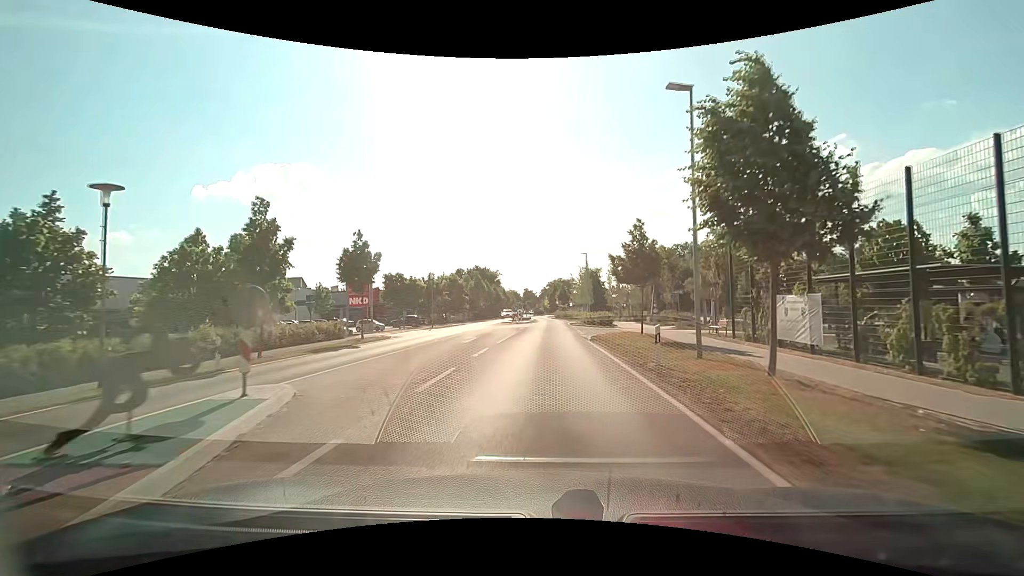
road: tertiary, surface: asphalt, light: Day
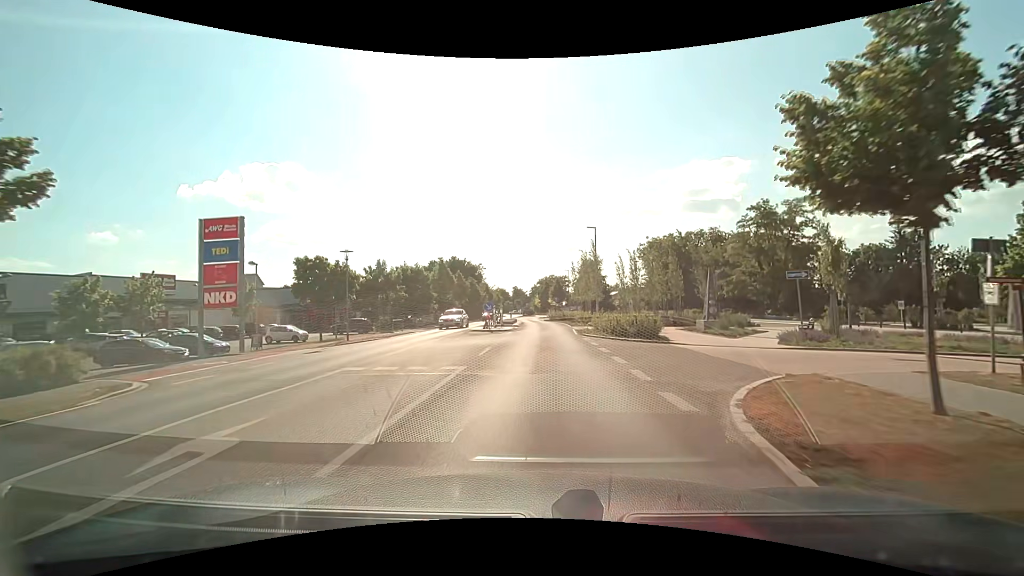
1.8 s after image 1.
(+0.2, +18.6) m; +1°
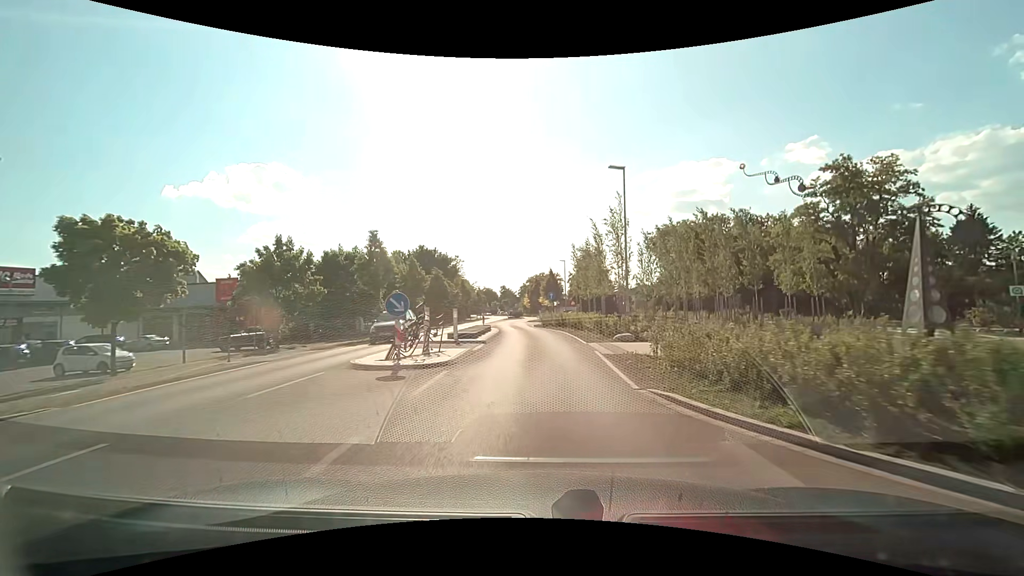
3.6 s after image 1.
(+0.2, +18.1) m; +2°
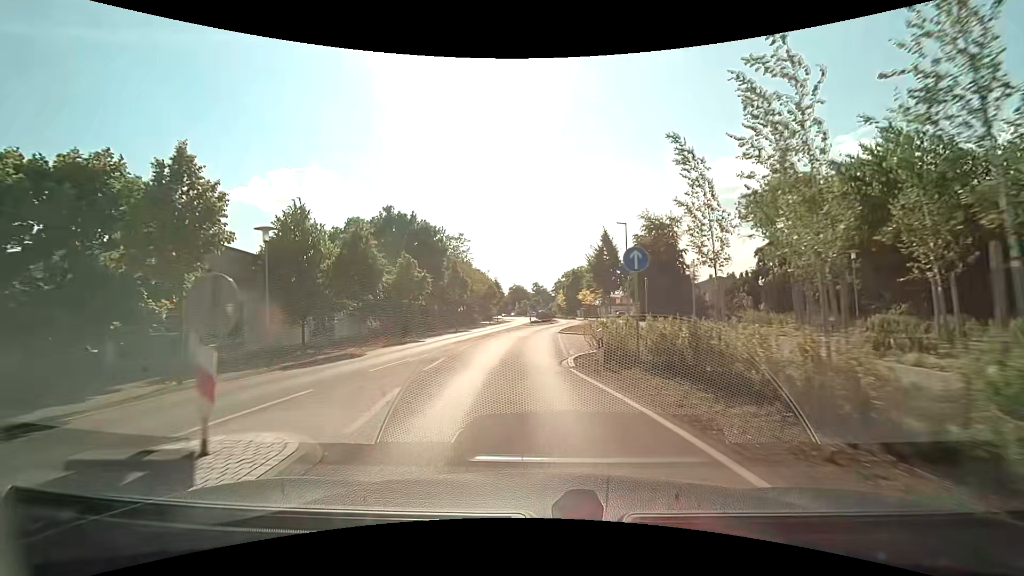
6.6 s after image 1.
(-0.4, +29.5) m; -4°
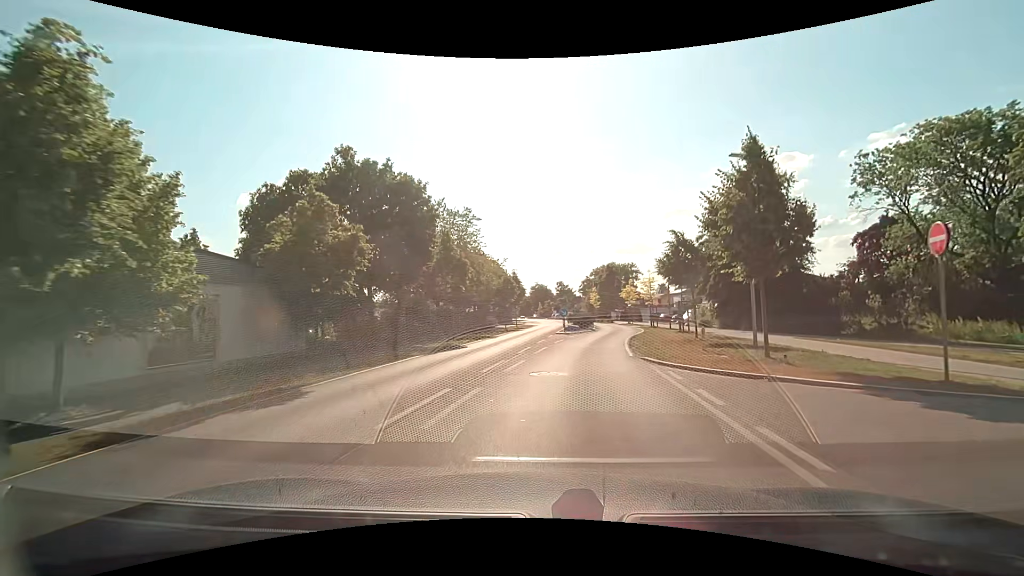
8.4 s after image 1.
(-1.1, +17.2) m; -3°
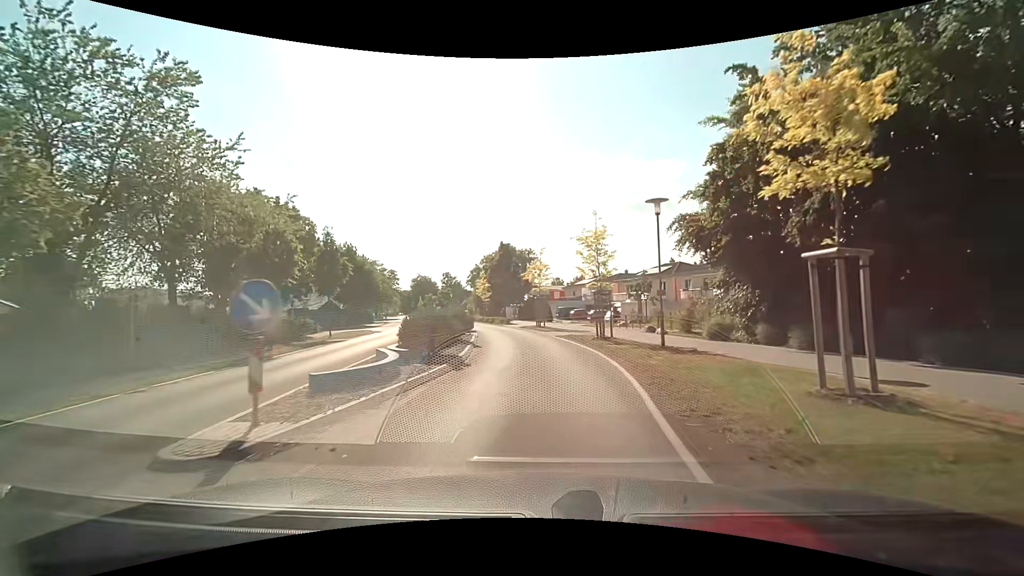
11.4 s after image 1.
(+3.4, +27.9) m; +12°
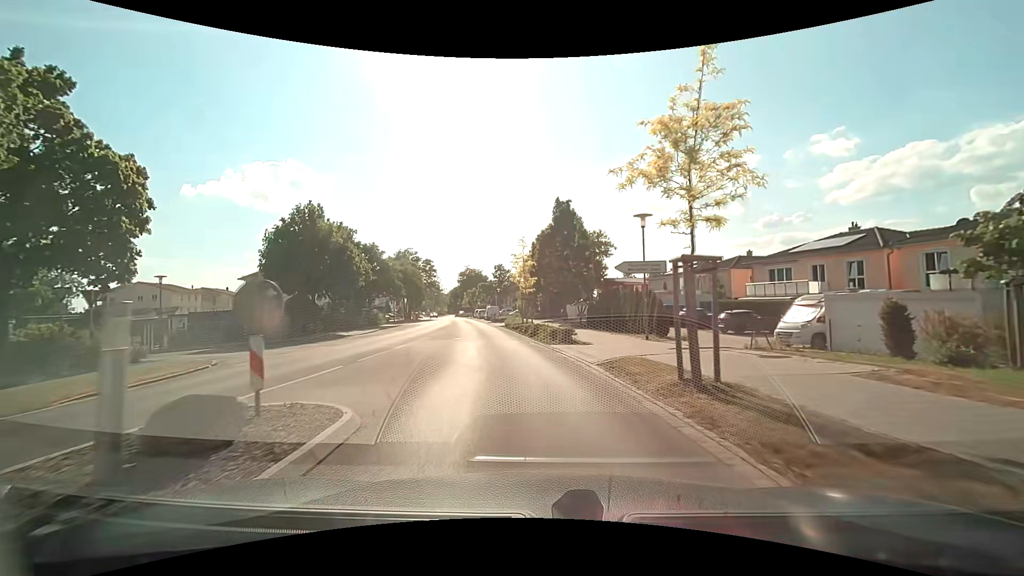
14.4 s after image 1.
(-0.9, +26.7) m; -7°
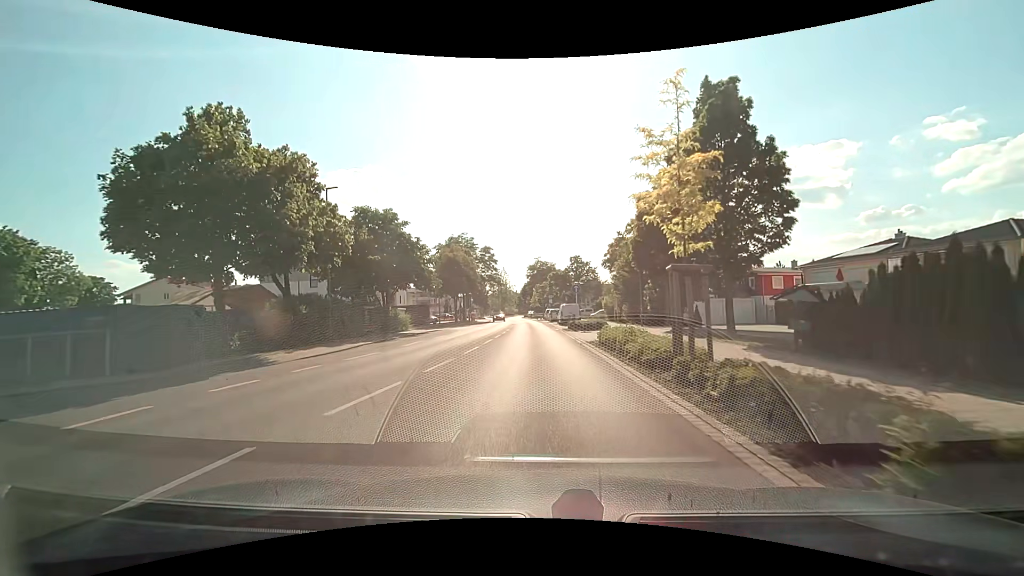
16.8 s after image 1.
(-1.9, +21.5) m; -8°
(0, +10) (0, +20) (0, +30) (-1, +40) (-1, +50) (-1, +60) (-2, +70) (-3, +80) (-4, +90) (-5, +100) m
